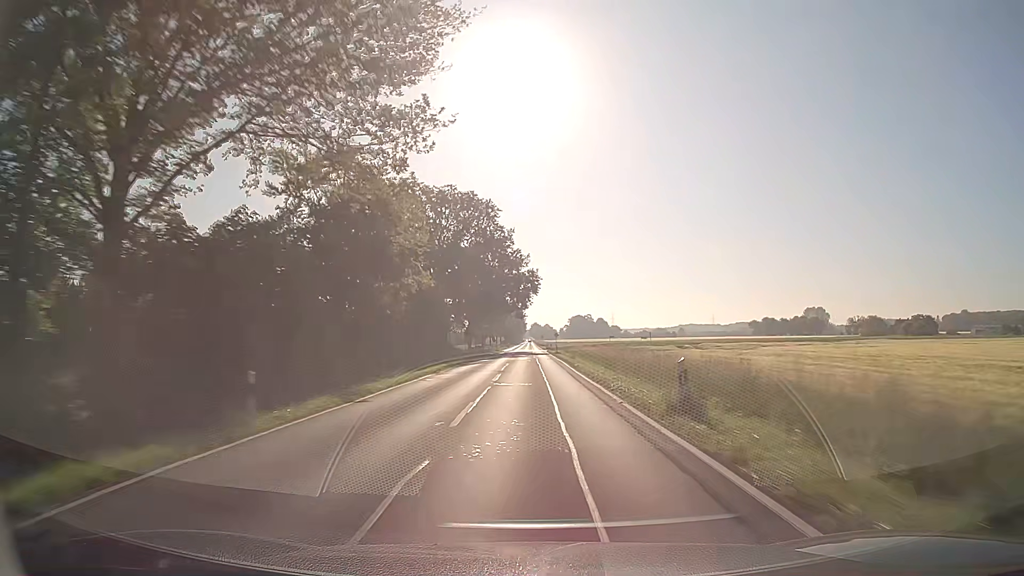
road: secondary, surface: asphalt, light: Day
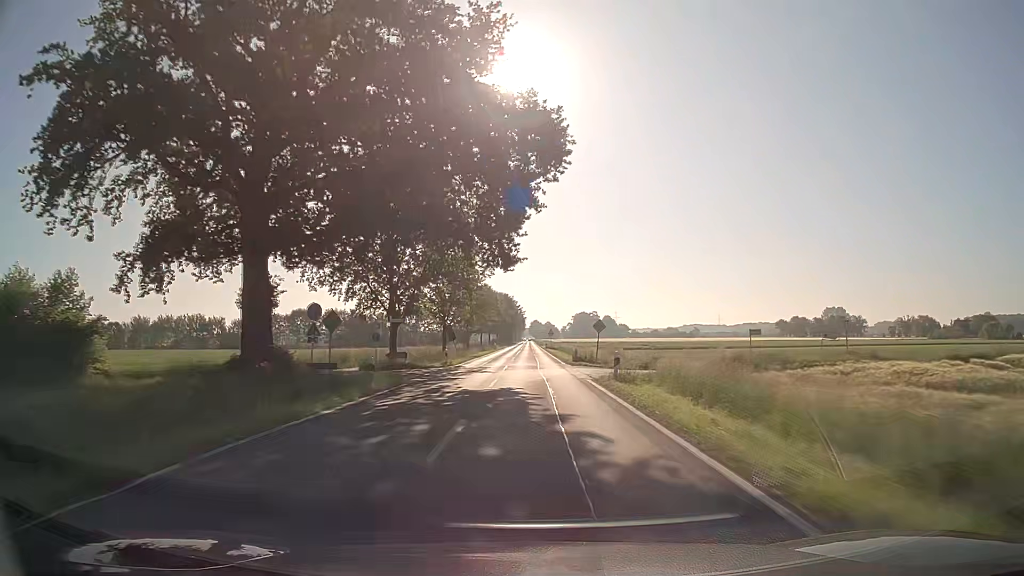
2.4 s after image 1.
(-0.3, +63.2) m; 0°
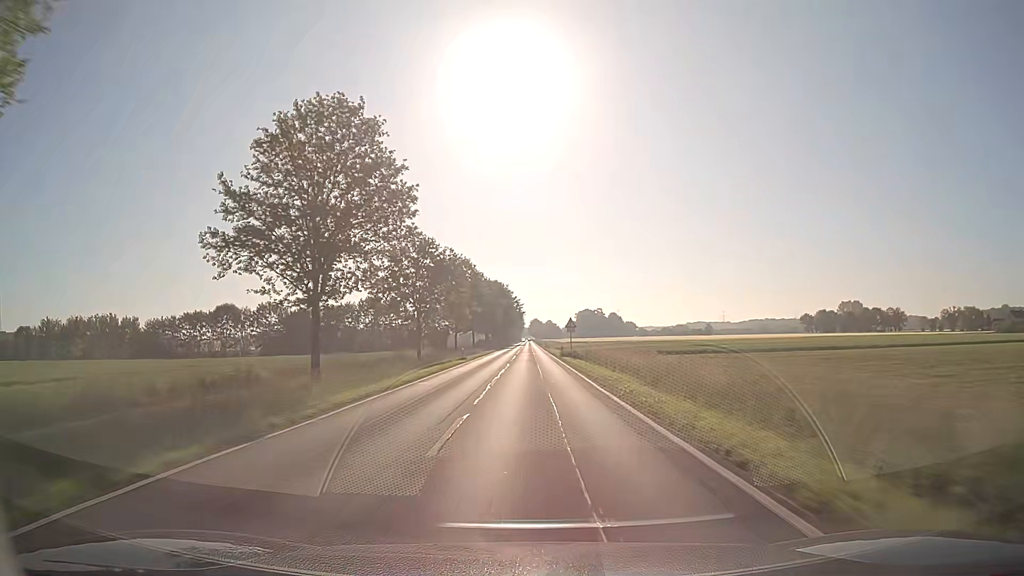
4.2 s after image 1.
(+0.1, +47.4) m; 0°
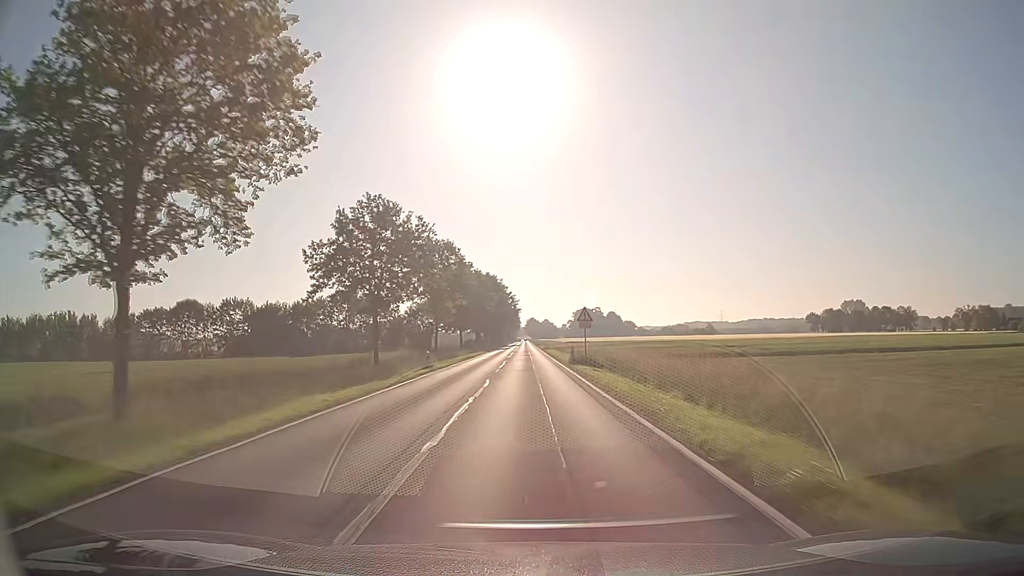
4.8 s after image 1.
(0.0, +15.8) m; 0°
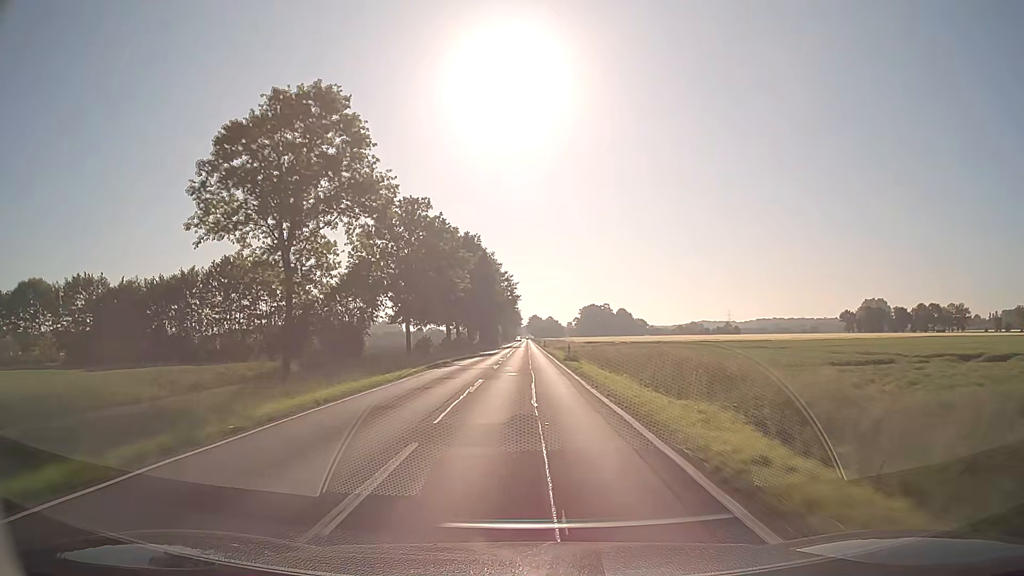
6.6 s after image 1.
(0.0, +47.4) m; 0°
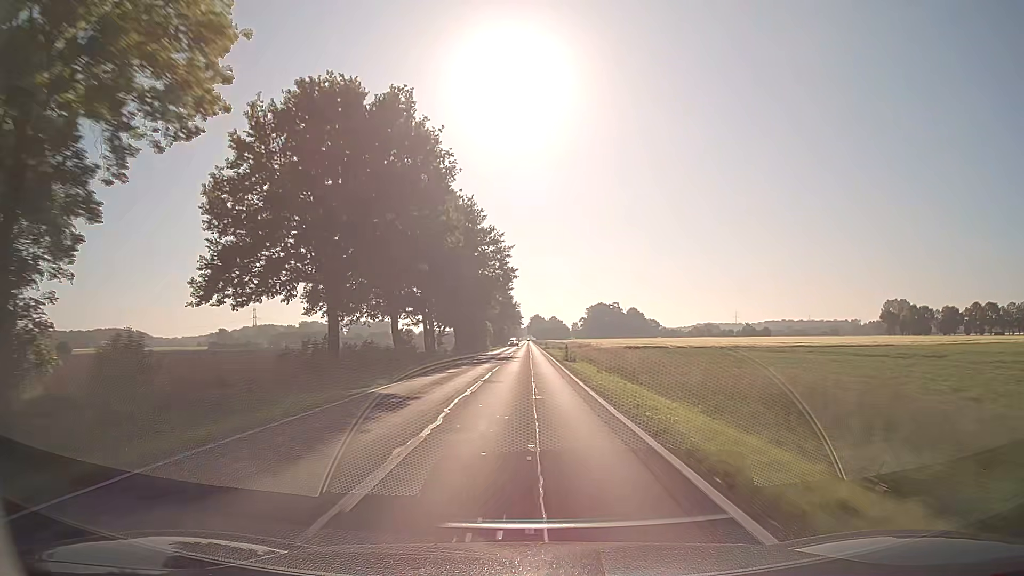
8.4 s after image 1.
(-0.1, +47.4) m; 0°
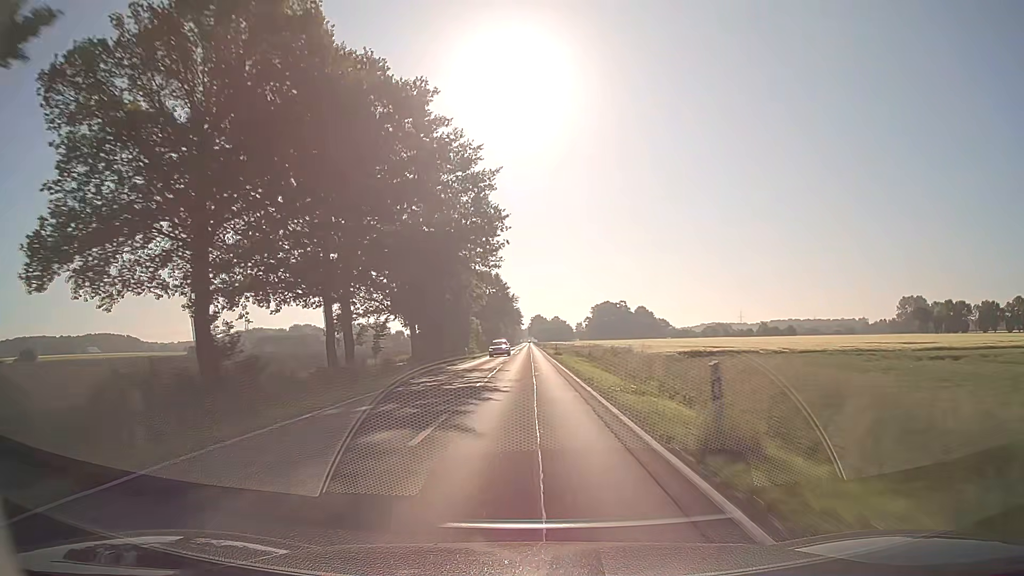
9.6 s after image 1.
(0.0, +31.6) m; 0°
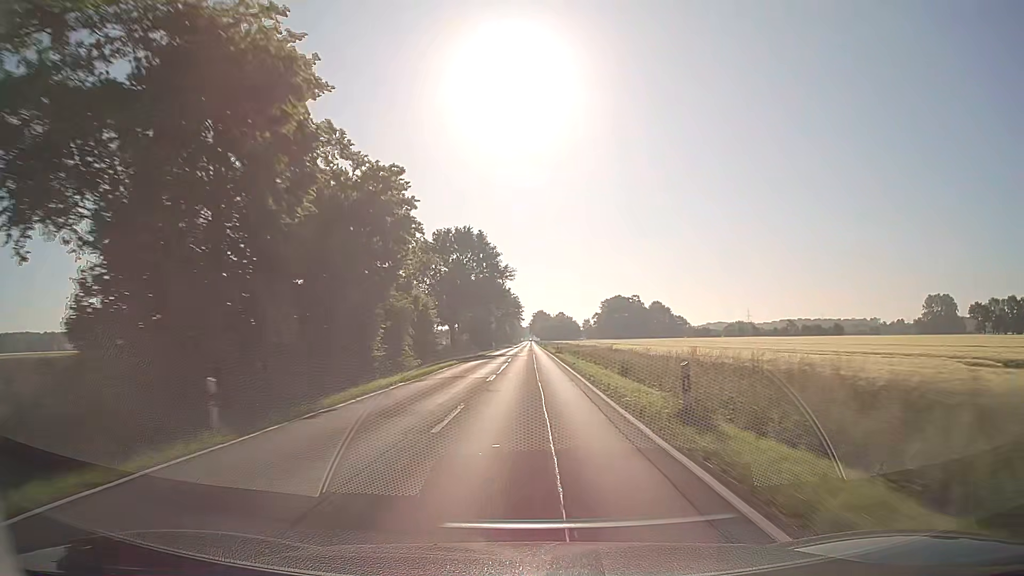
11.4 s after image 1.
(-0.1, +47.4) m; 0°
(0, +10) (0, +20) (0, +30) (0, +40) (0, +50) (0, +60) (0, +70) (0, +80) (0, +90) (0, +100) m
